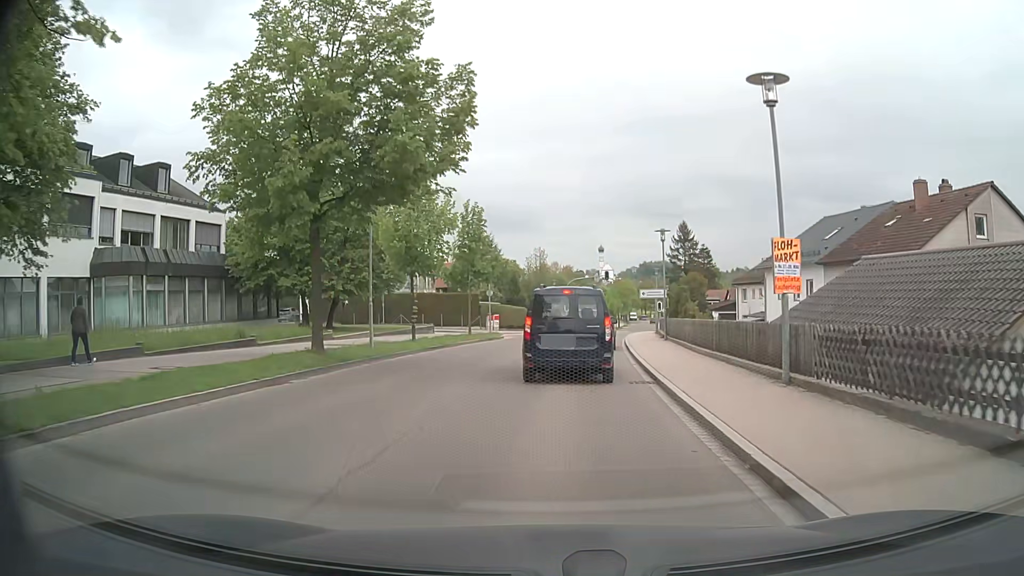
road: tertiary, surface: asphalt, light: Day
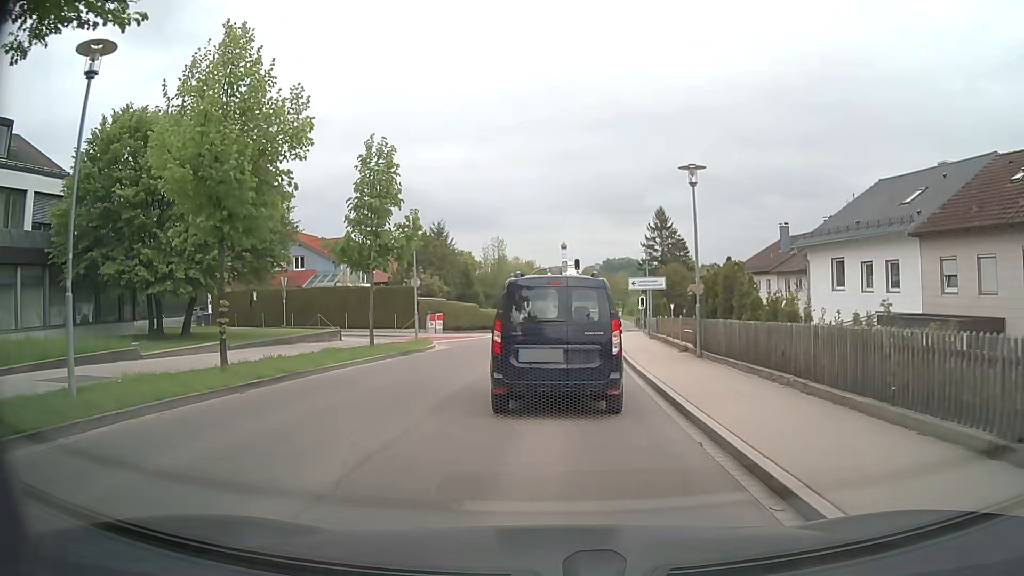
(+0.4, +12.9) m; +3°
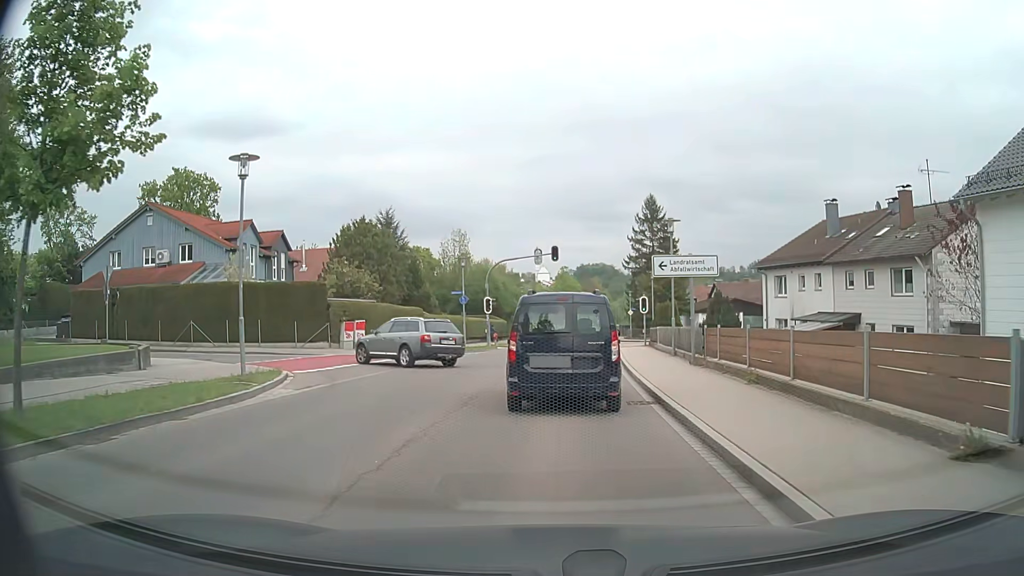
(+0.3, +15.6) m; +2°
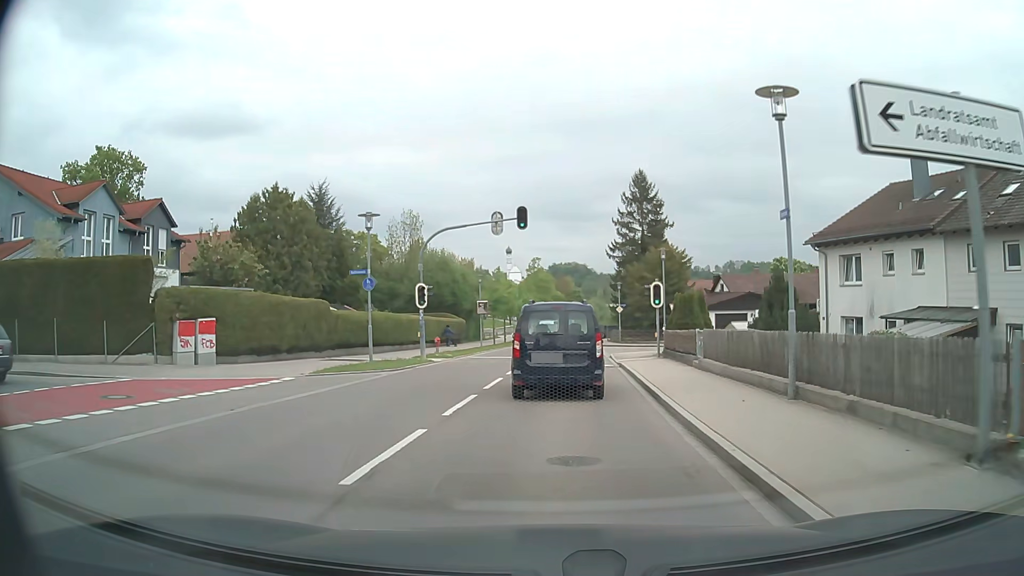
(+0.3, +15.1) m; +2°
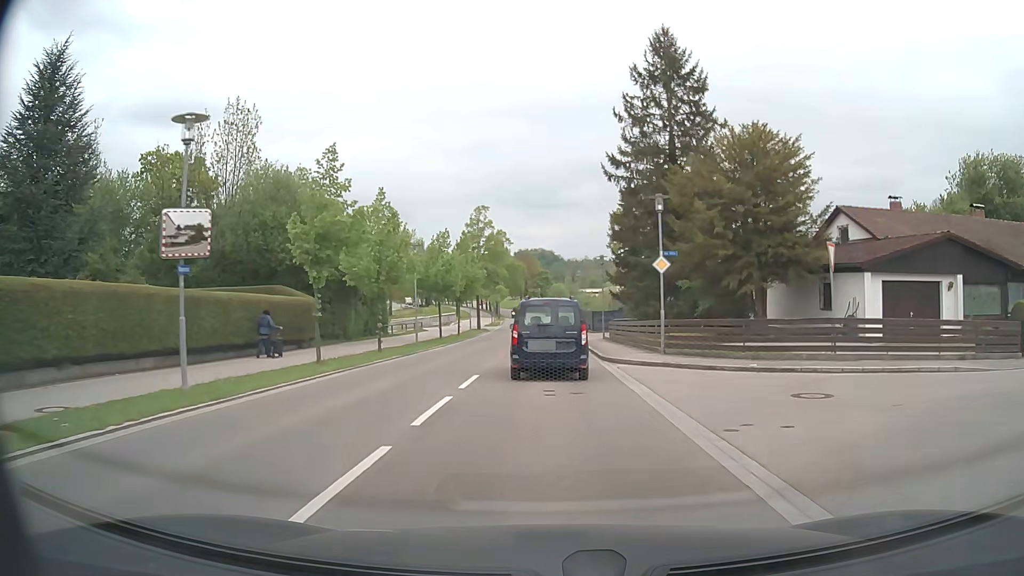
(+1.3, +35.3) m; +3°
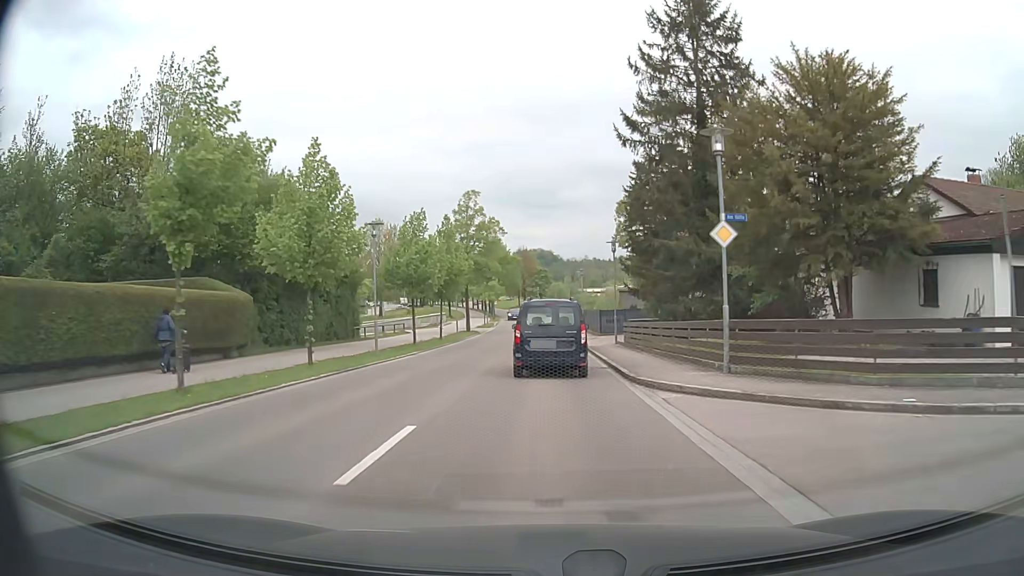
(0.0, +7.8) m; 0°
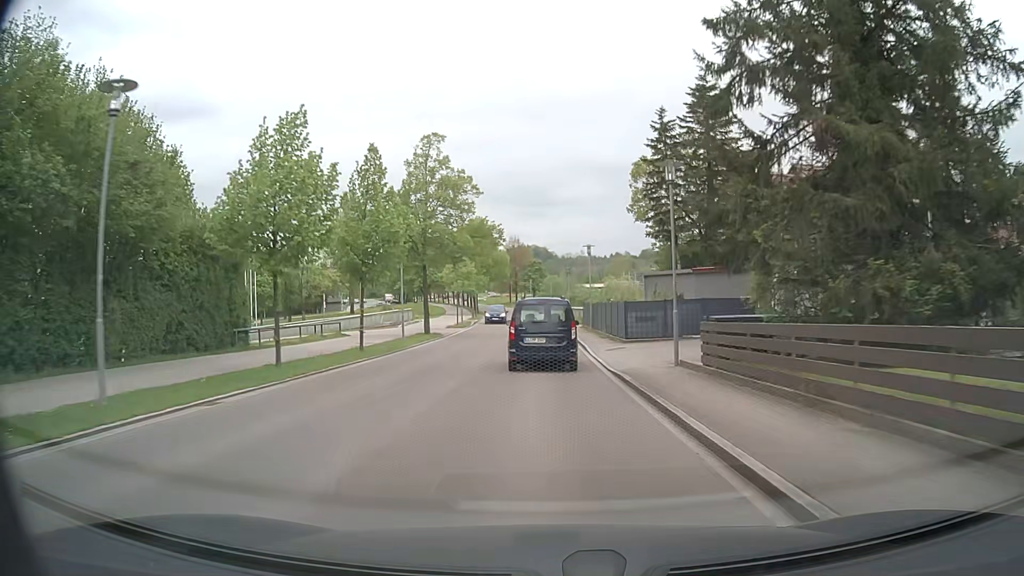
(0.0, +16.6) m; 0°
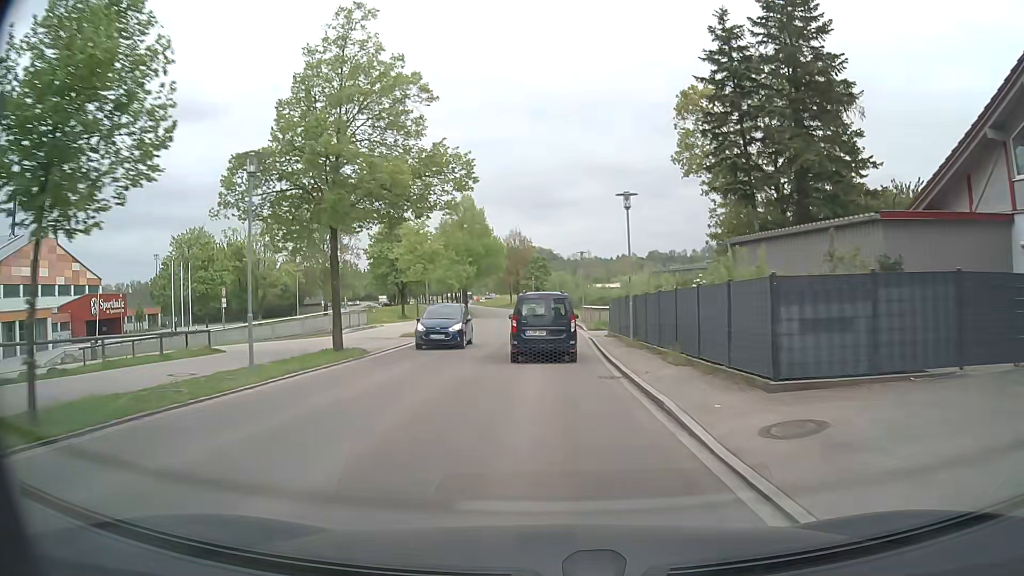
(-0.1, +17.2) m; -1°
(0, +10) (0, +20) (0, +30) (0, +40) (0, +50) (-1, +60) (-1, +70) (-2, +80) (-4, +90) (-5, +100) m
